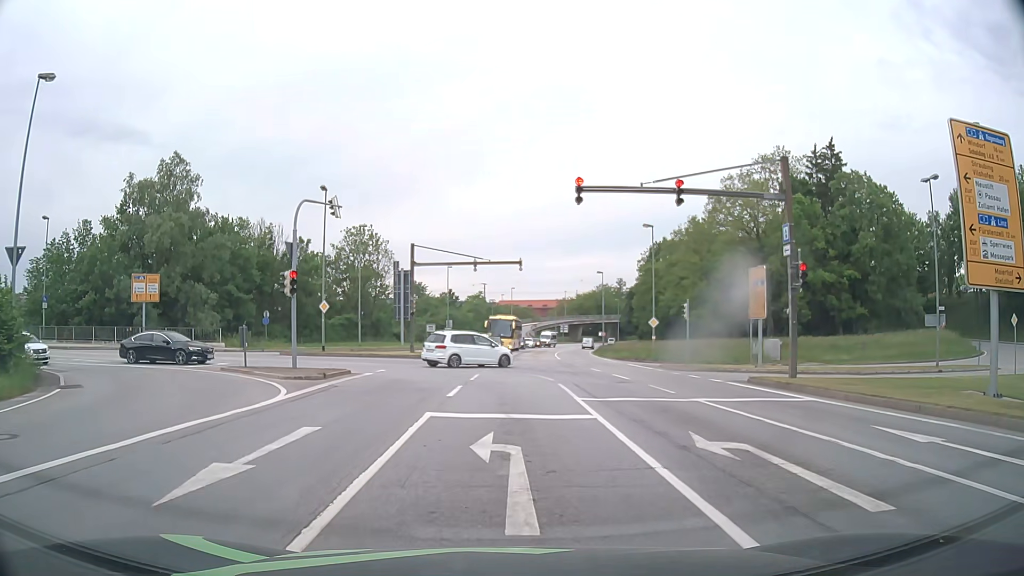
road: primary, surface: asphalt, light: Day
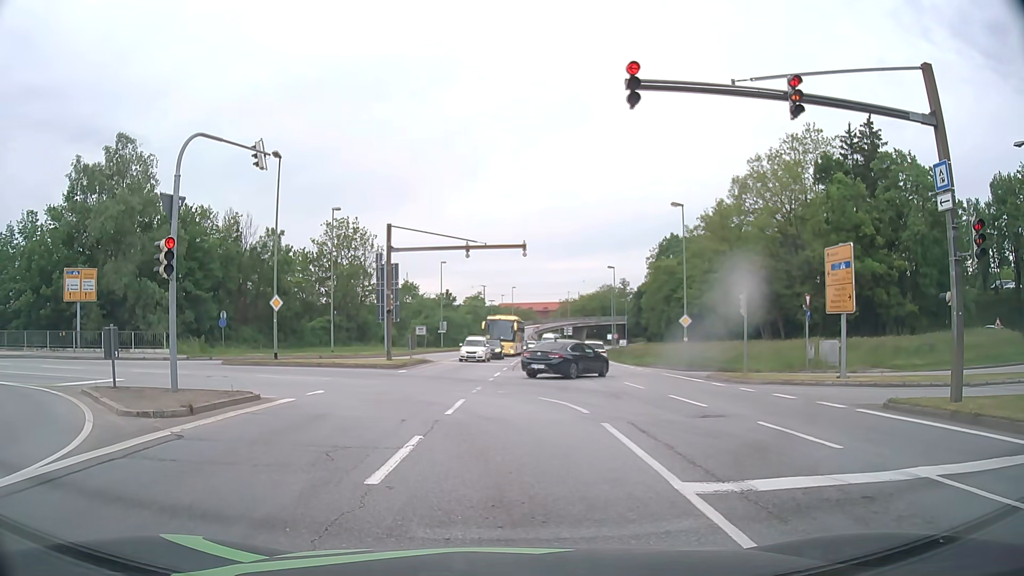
(0.0, +8.3) m; 0°
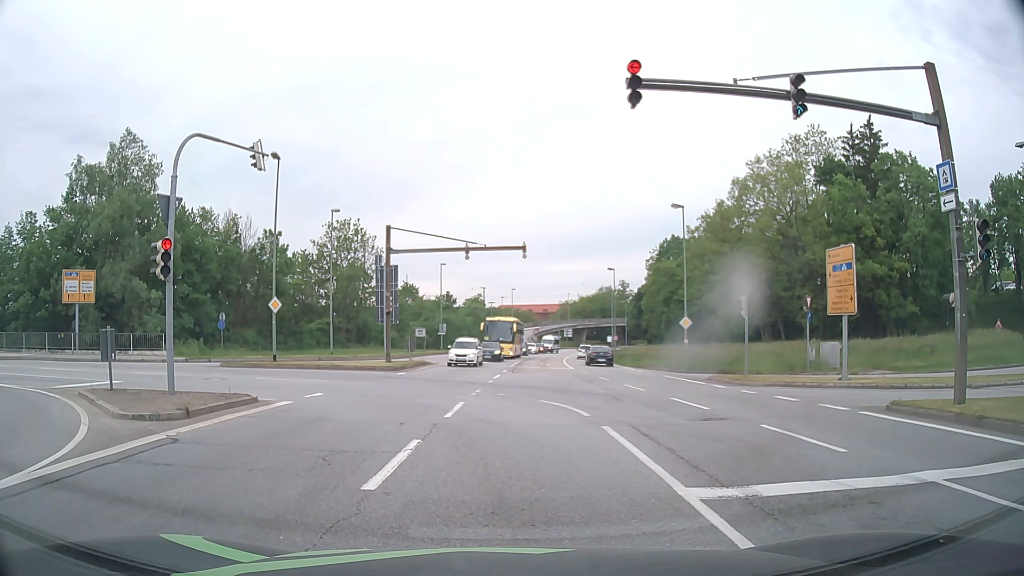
(0.0, +0.2) m; 0°
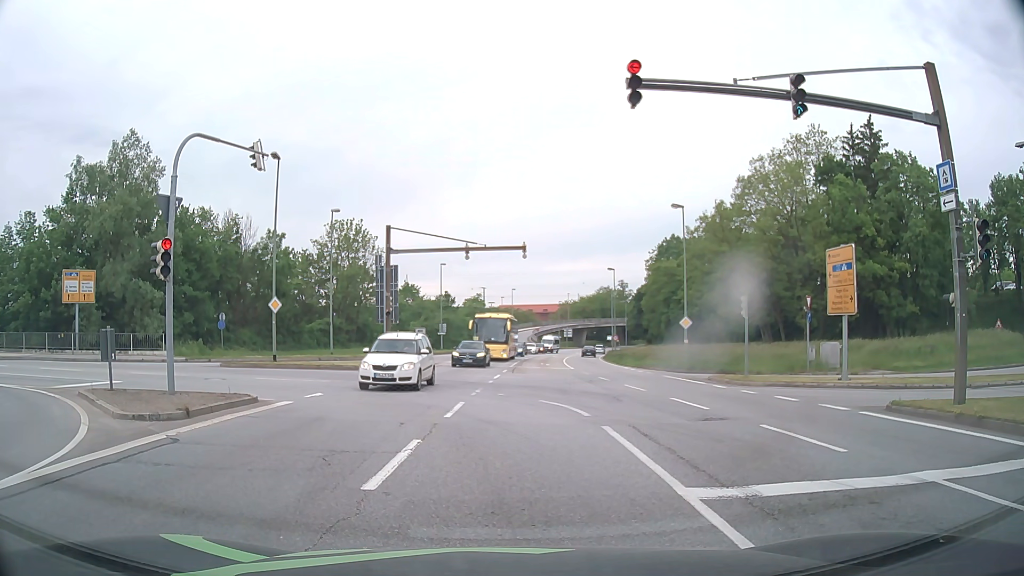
(0.0, 0.0) m; 0°
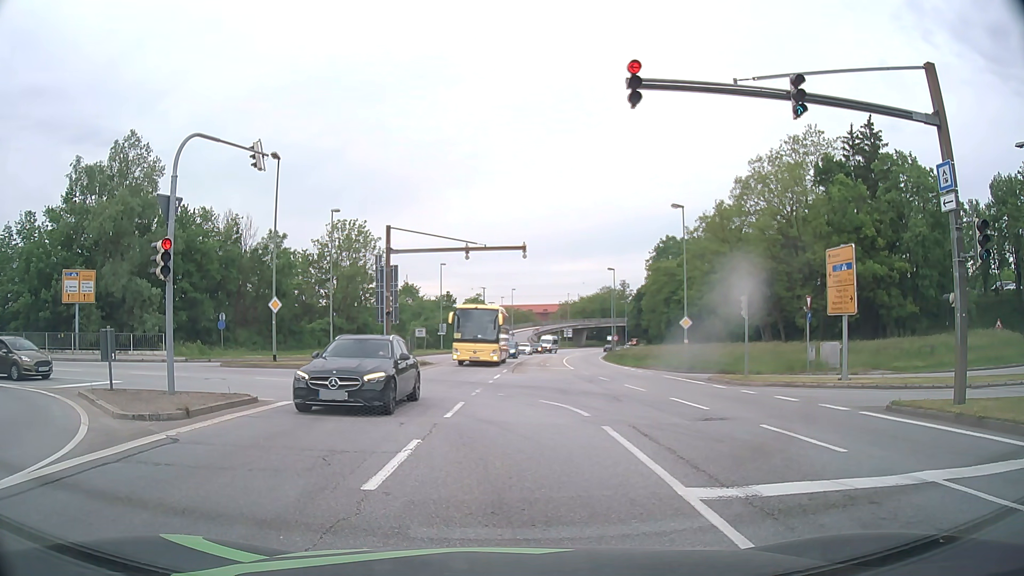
(0.0, 0.0) m; 0°
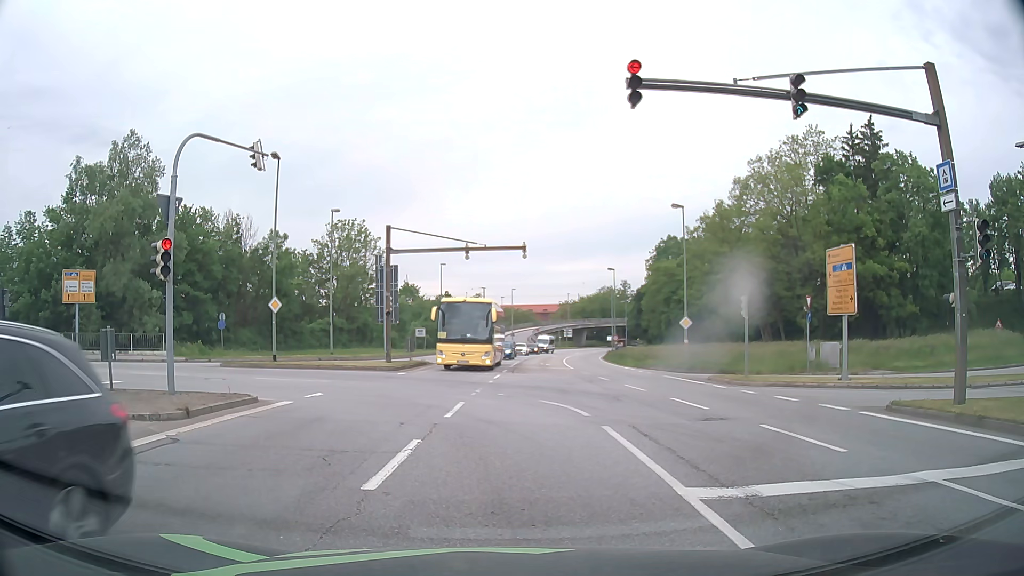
(0.0, 0.0) m; 0°
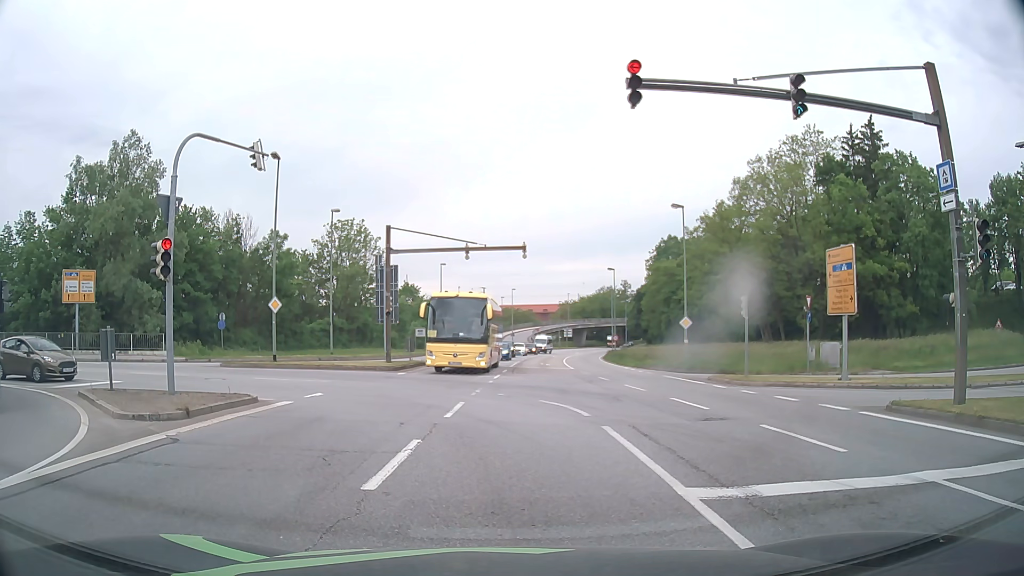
(0.0, 0.0) m; 0°
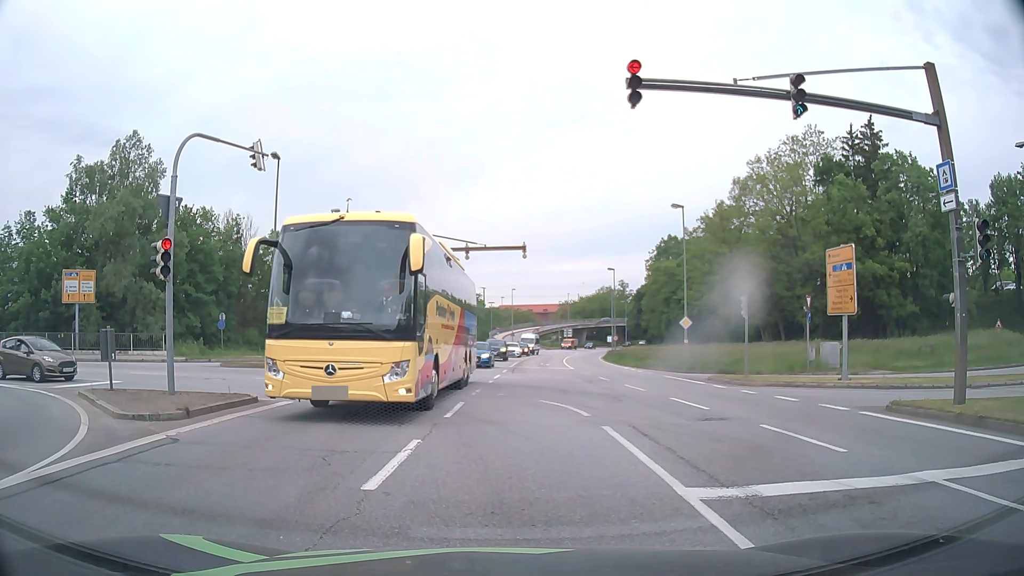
(0.0, 0.0) m; 0°
(-1, +10) (-5, +19) (-14, +23) (-24, +25) (-34, +26) (-44, +28) (-54, +30) (-63, +32) (-73, +33) (-83, +35) m
